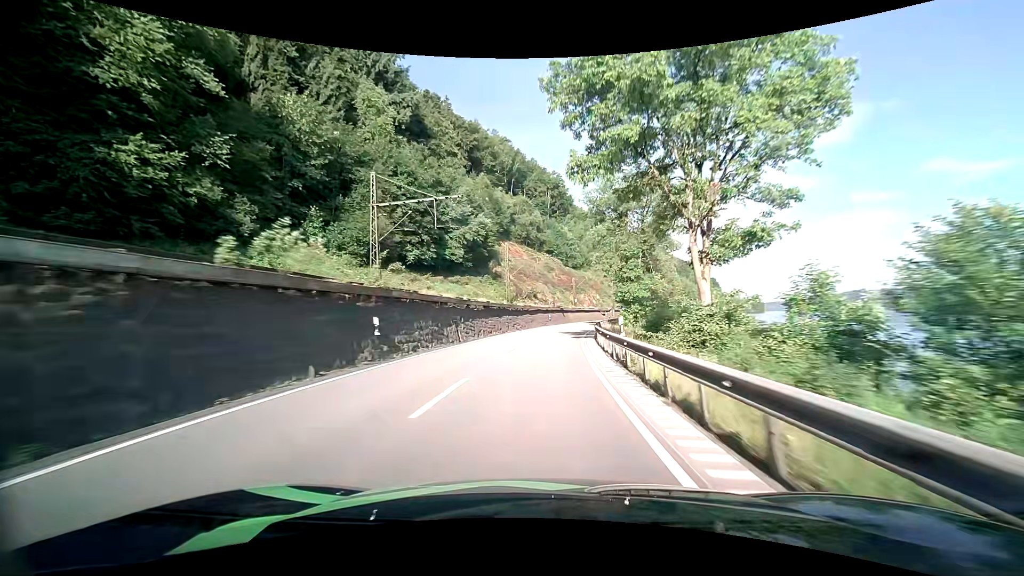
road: primary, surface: asphalt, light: Day
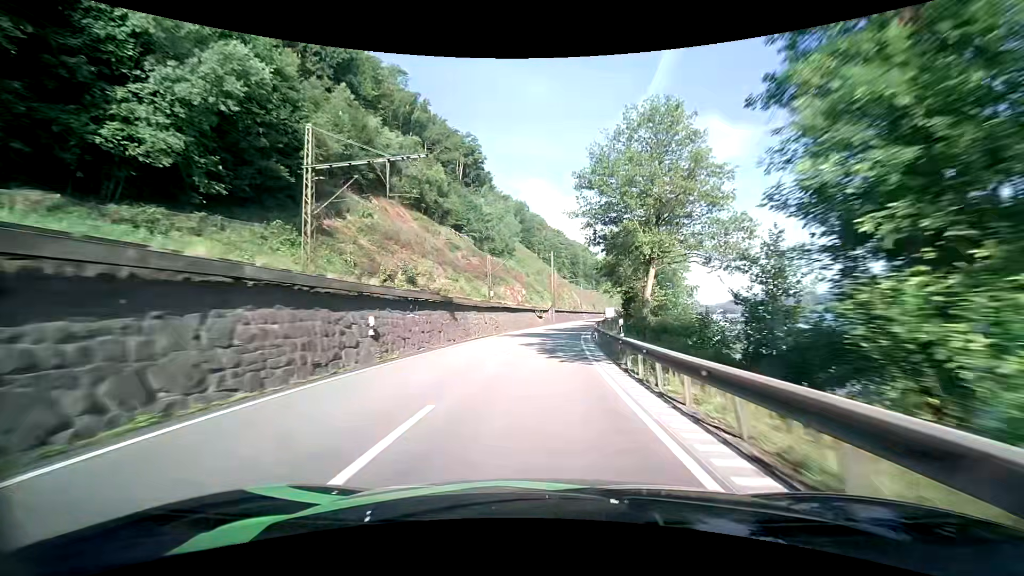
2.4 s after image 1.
(+3.8, +50.6) m; +9°
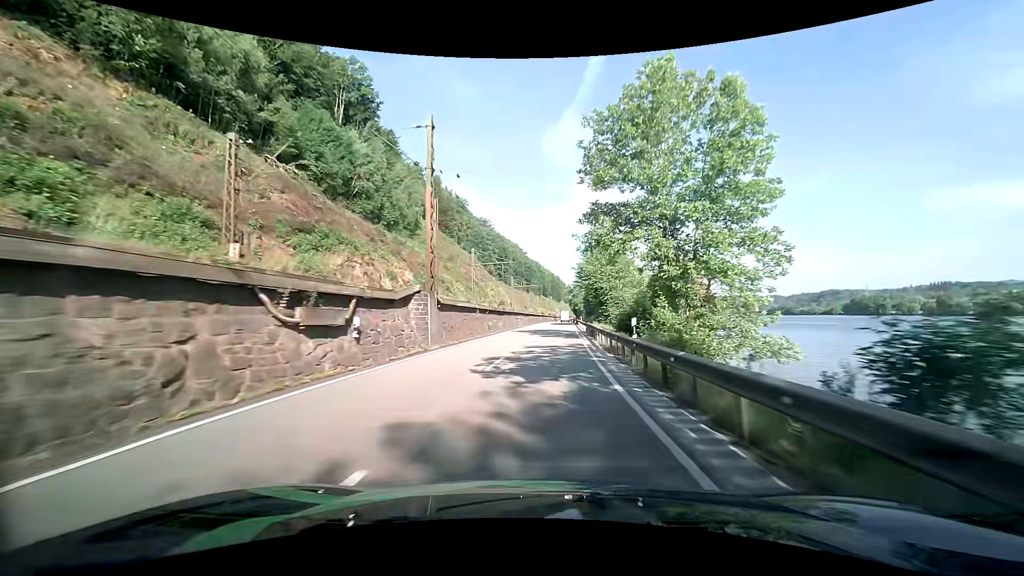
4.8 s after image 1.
(+3.6, +50.5) m; +8°
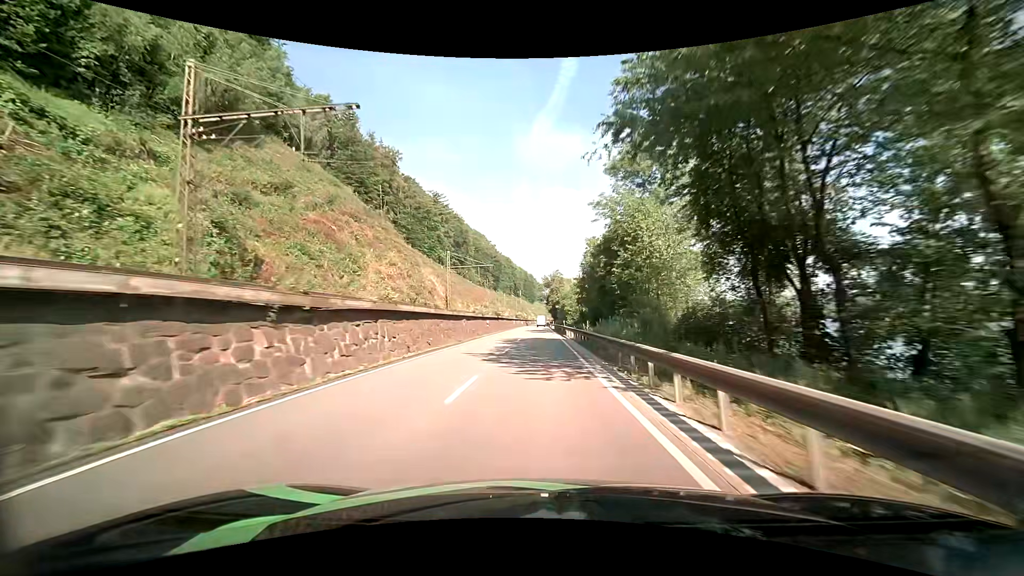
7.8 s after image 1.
(+3.0, +63.8) m; +3°
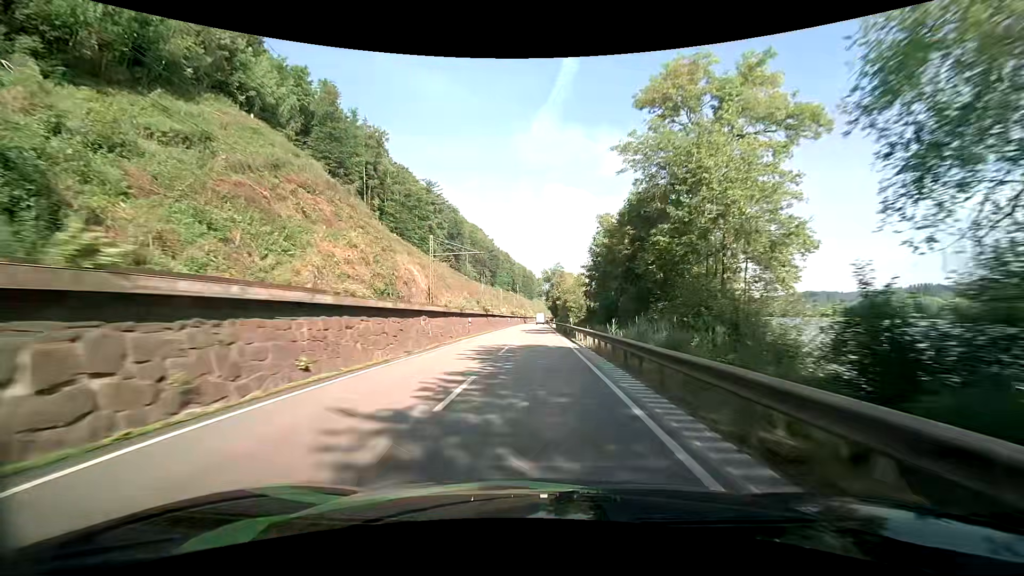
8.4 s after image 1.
(0.0, +12.8) m; 0°
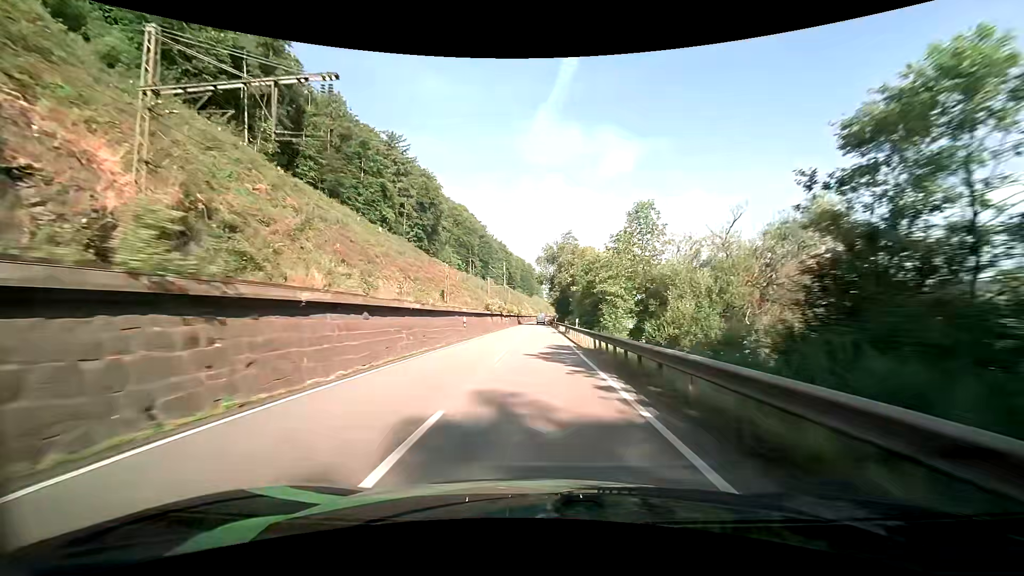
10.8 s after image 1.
(-0.1, +52.0) m; 0°
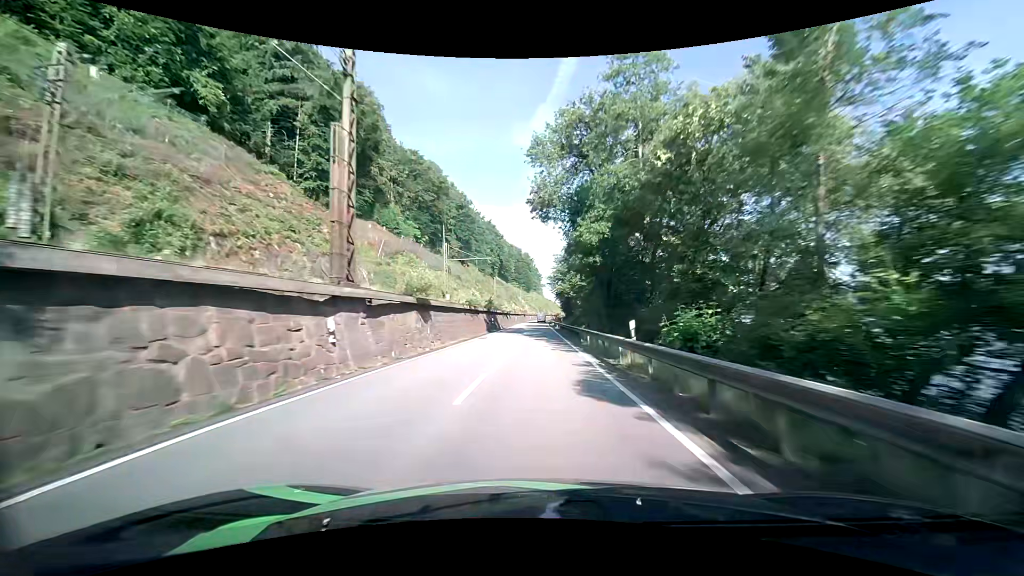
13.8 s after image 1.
(-0.1, +67.1) m; 0°
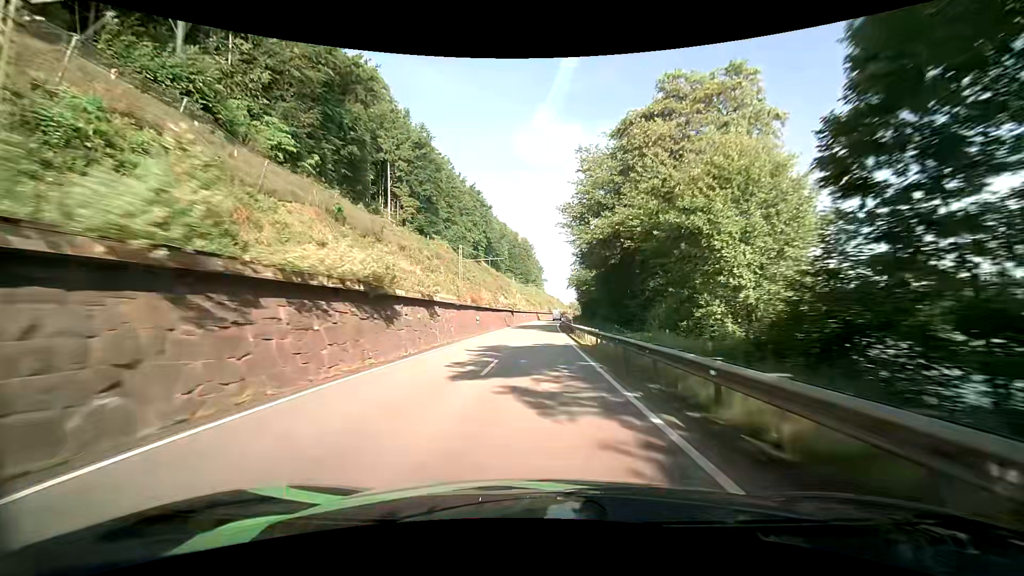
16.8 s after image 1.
(0.0, +68.0) m; 0°
(0, +10) (0, +20) (0, +30) (0, +40) (+1, +50) (+1, +60) (+1, +70) (+2, +80) (+2, +90) (+3, +100) m
